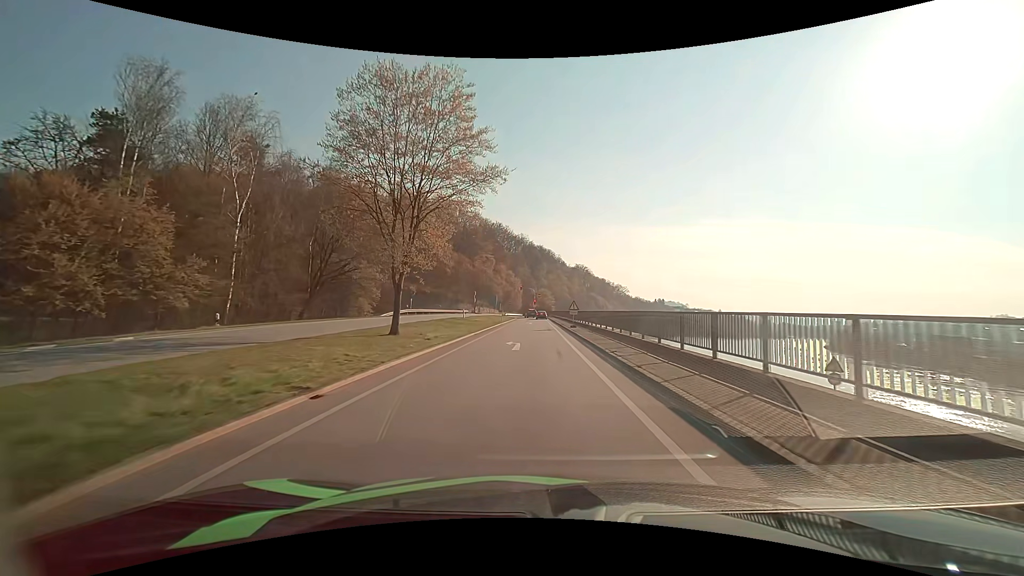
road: primary_link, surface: asphalt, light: Day
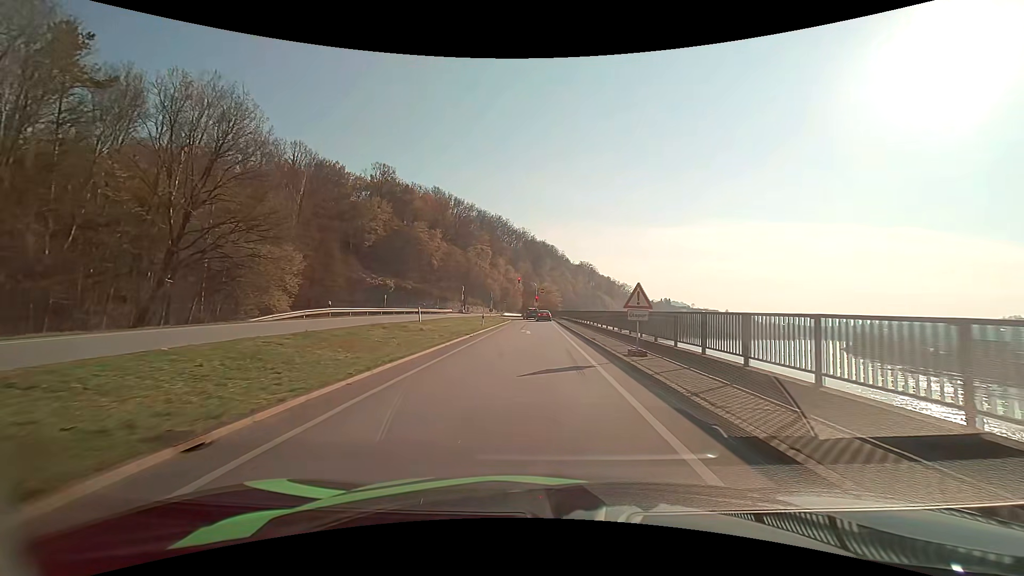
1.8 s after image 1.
(-0.1, +22.9) m; 0°
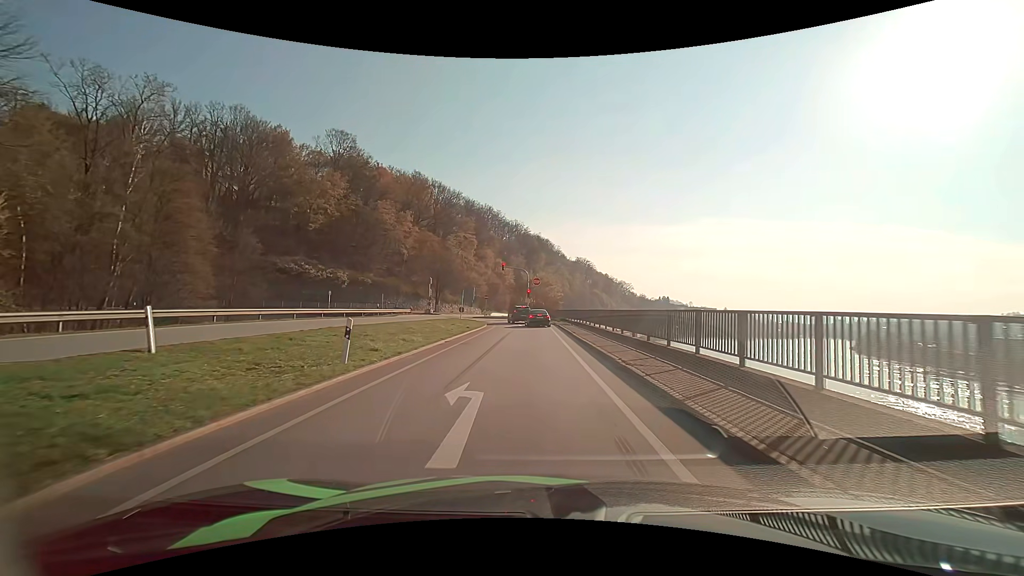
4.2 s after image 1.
(+0.2, +24.2) m; 0°
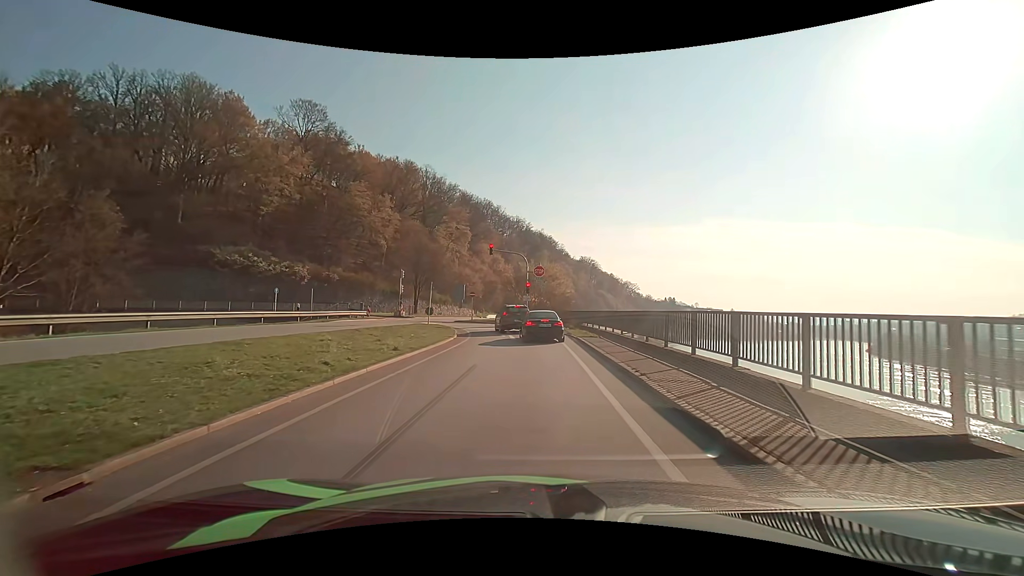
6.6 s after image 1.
(0.0, +16.3) m; 0°
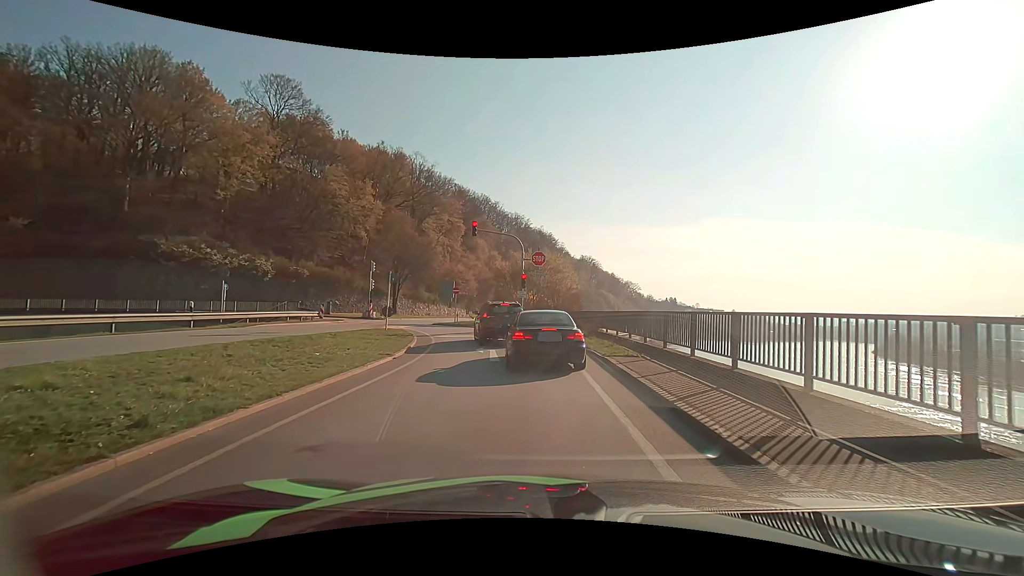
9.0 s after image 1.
(0.0, +9.5) m; -1°
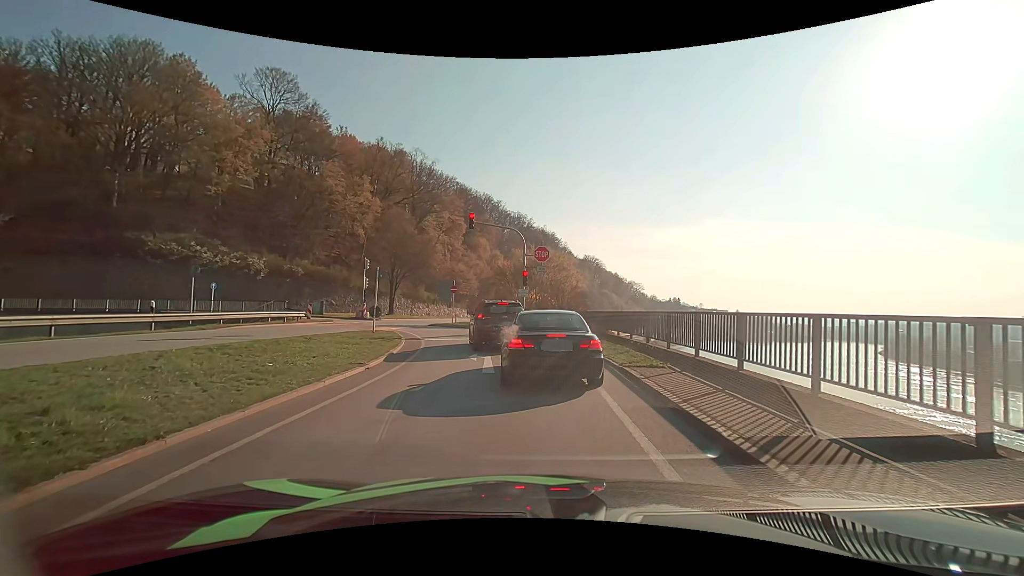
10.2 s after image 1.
(0.0, +2.3) m; +1°
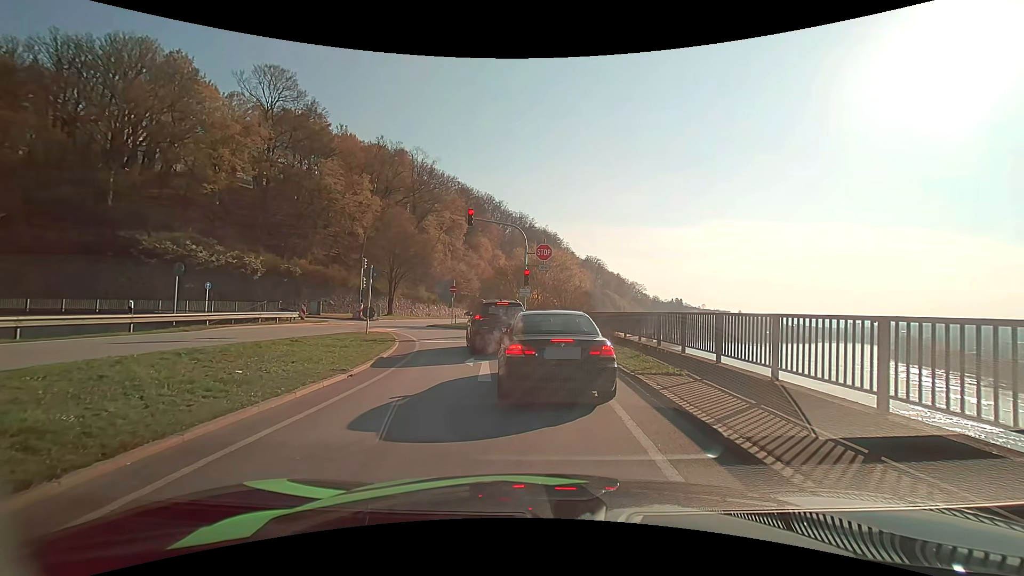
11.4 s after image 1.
(0.0, +1.1) m; 0°
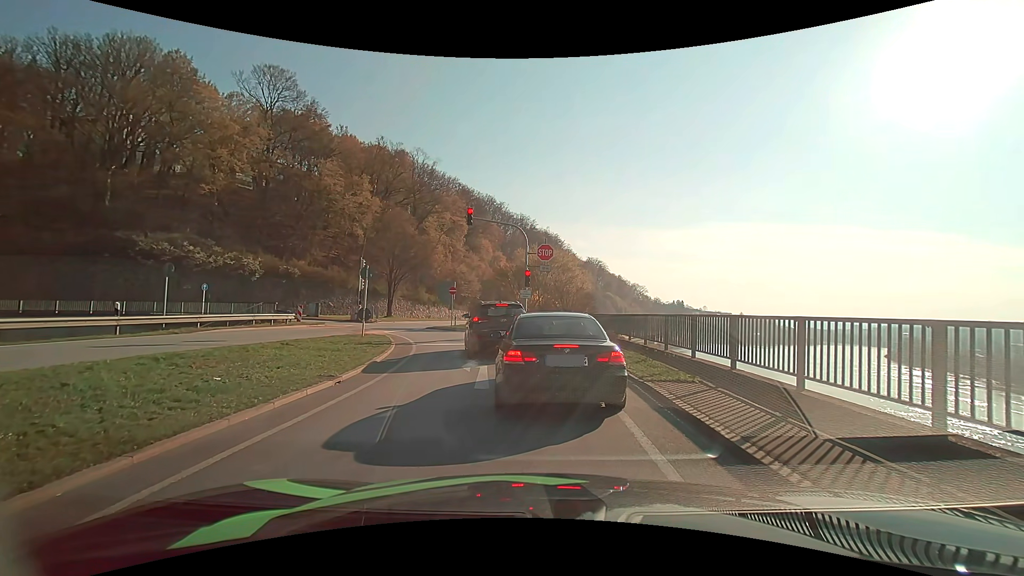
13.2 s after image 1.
(0.0, +0.7) m; 0°
(0, +10) (-2, +20) (-6, +29) (-12, +37) (-21, +41) (-31, +43) (-41, +41) (-50, +37) (-58, +32) (-67, +27) m
